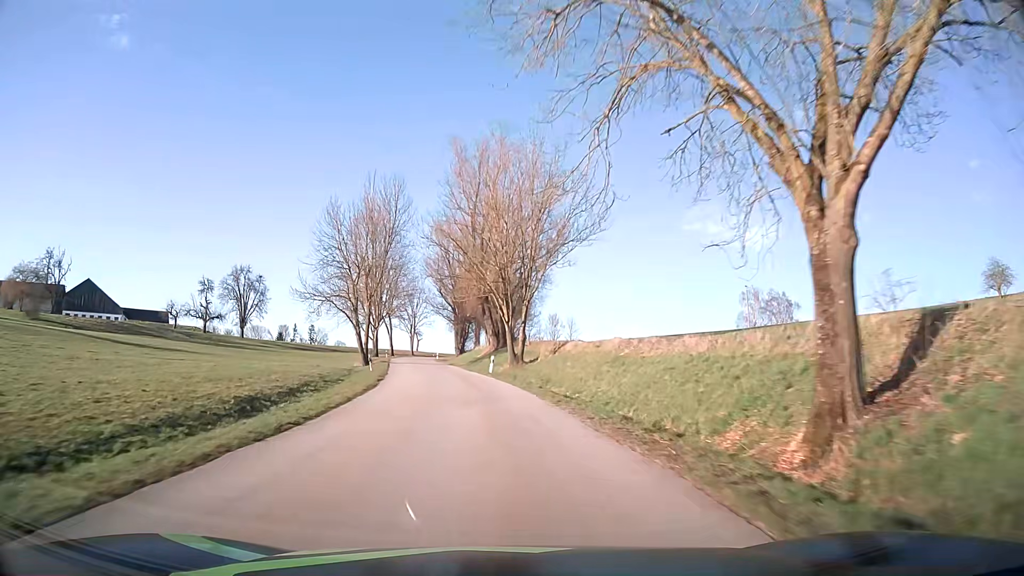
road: tertiary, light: Day
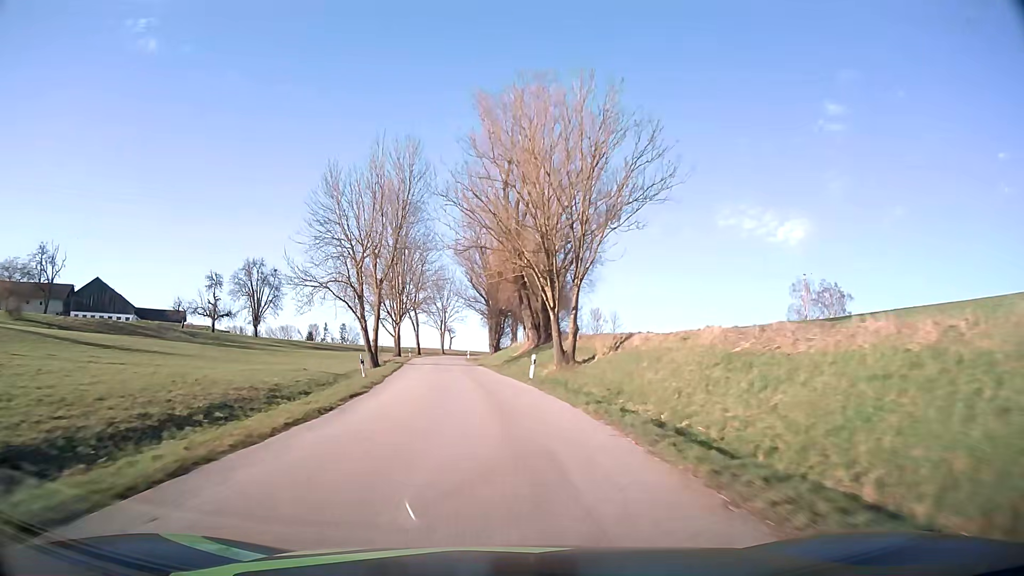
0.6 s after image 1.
(-0.3, +11.9) m; -3°
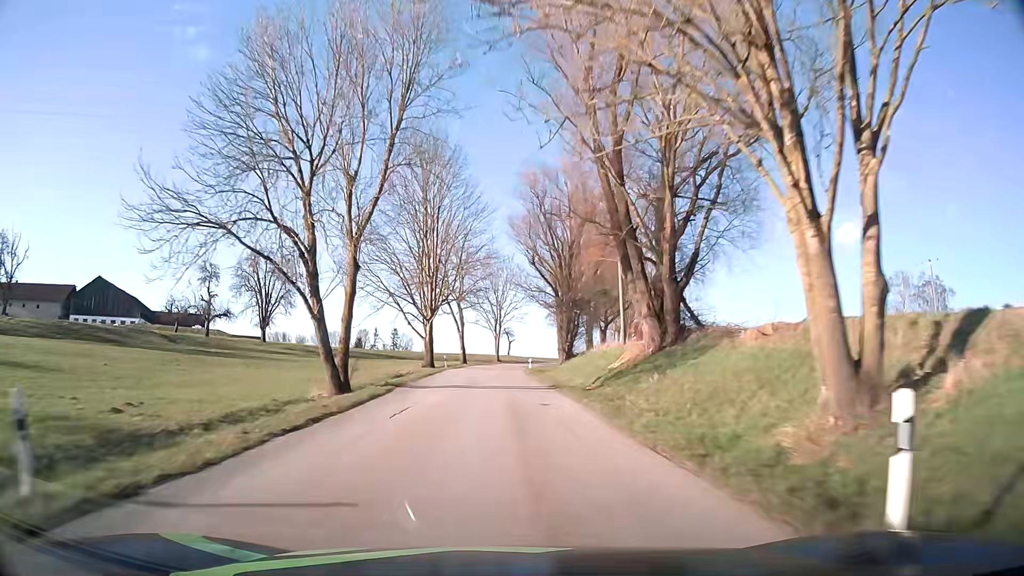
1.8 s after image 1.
(-1.2, +24.4) m; -5°
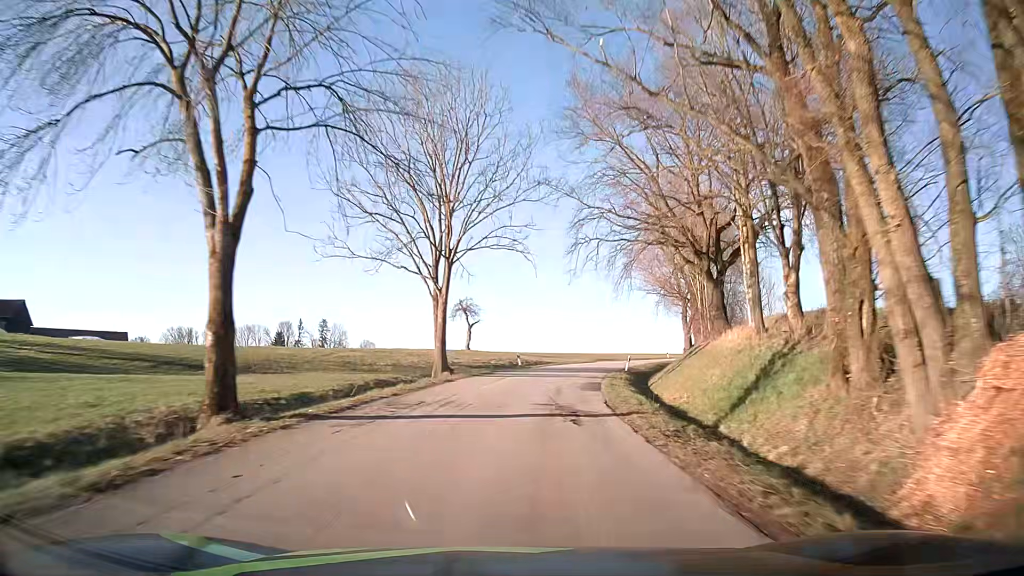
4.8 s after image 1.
(-0.7, +61.3) m; +4°
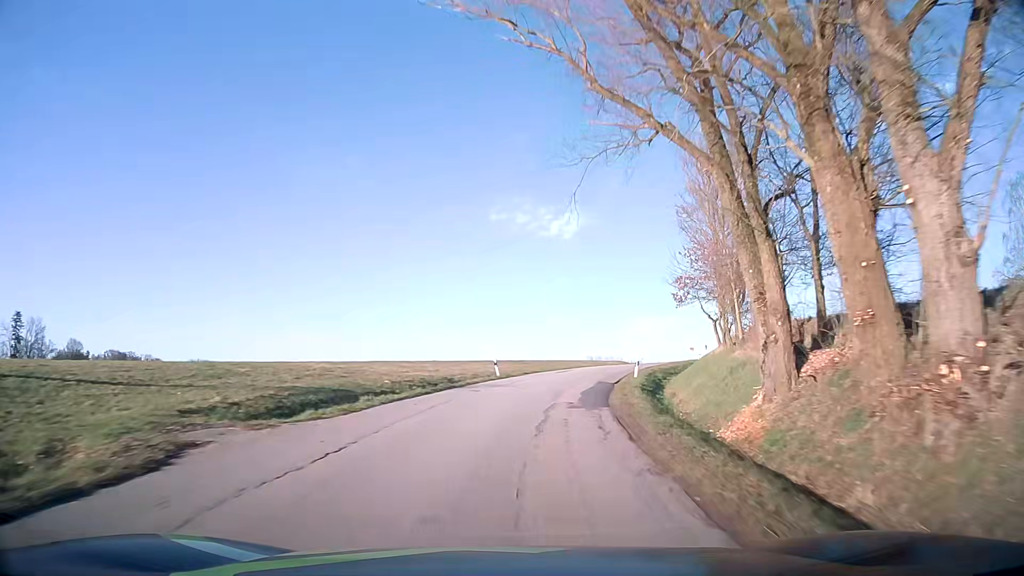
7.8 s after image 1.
(+9.1, +56.6) m; +20°
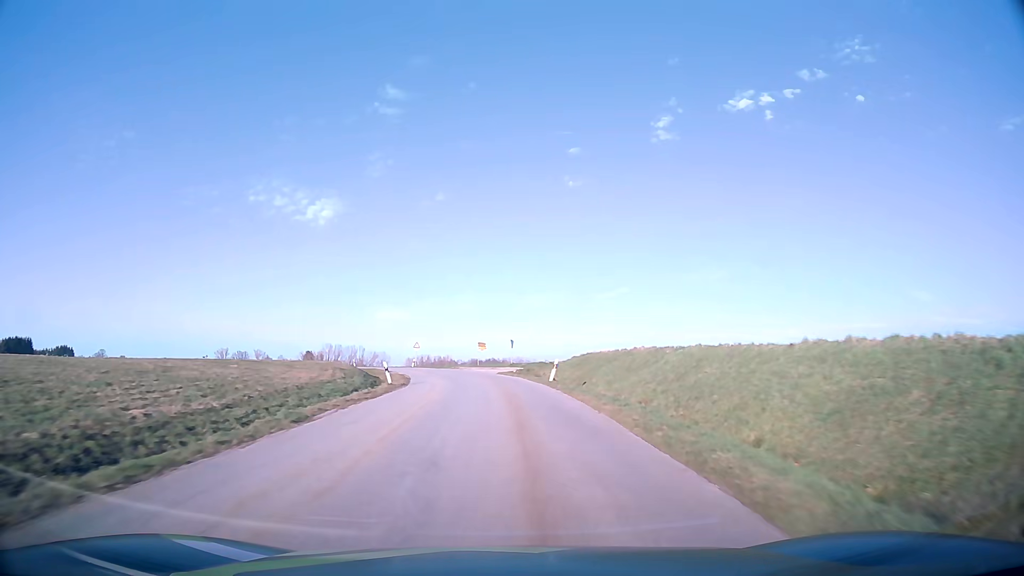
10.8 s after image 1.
(+10.9, +53.1) m; +22°
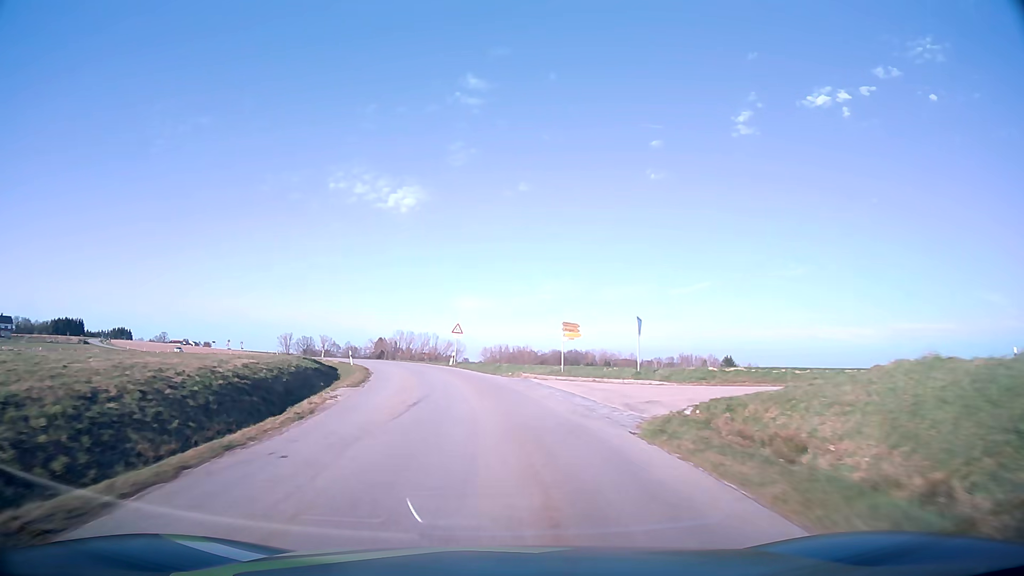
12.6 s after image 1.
(-1.1, +32.7) m; -6°
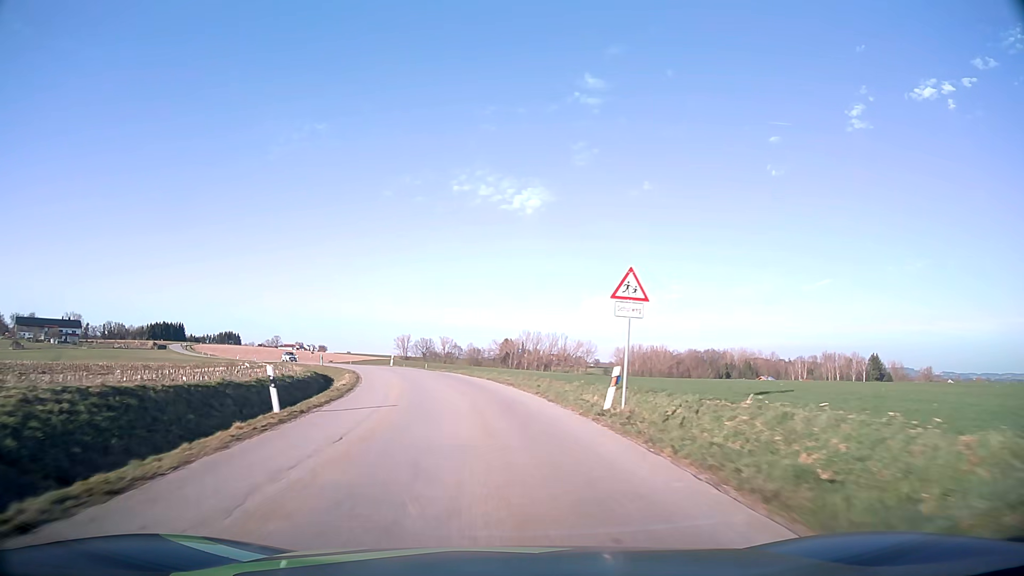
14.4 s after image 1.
(-3.0, +33.4) m; -10°
(0, +10) (-1, +20) (-3, +30) (-5, +40) (-7, +49) (-11, +59) (-15, +68) (-19, +77) (-24, +86) (-29, +94) m
